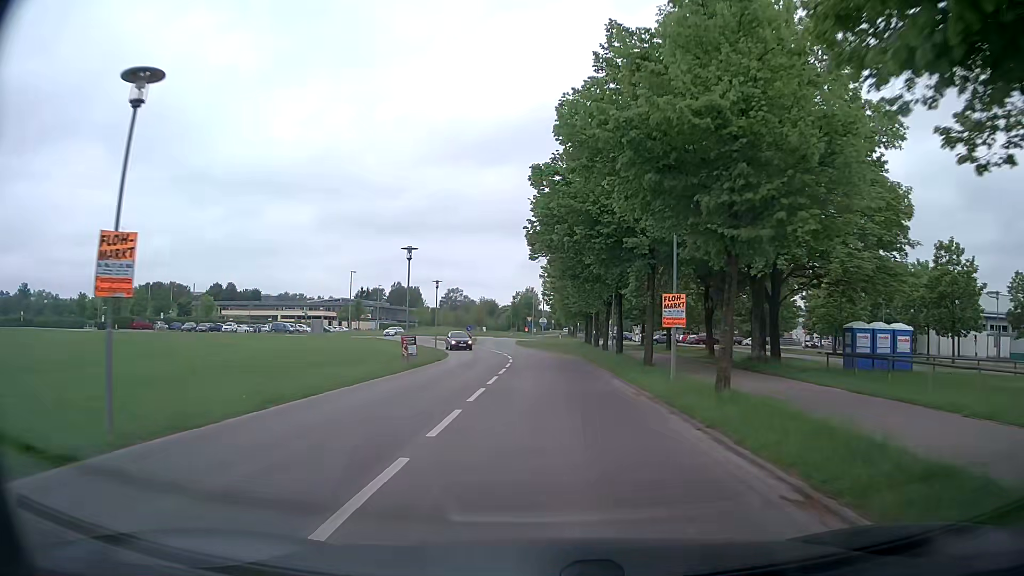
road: tertiary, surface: asphalt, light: Day
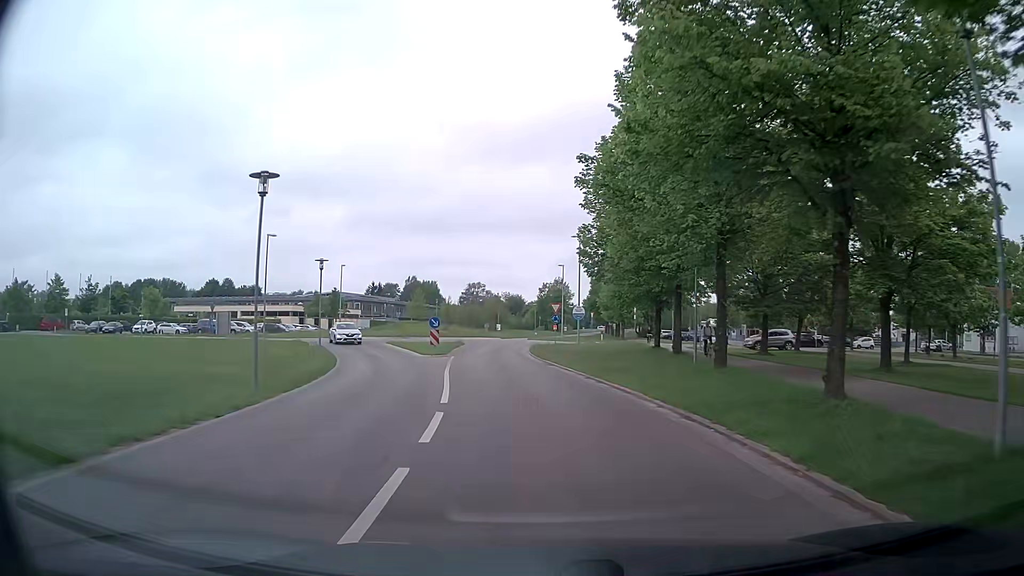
(-0.1, +32.9) m; -2°
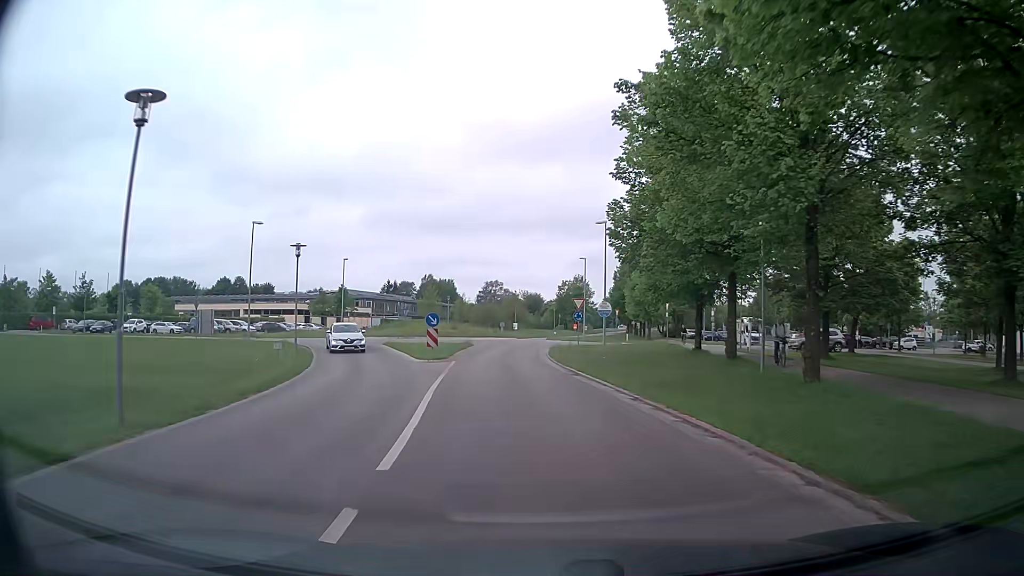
(-0.1, +6.1) m; -2°
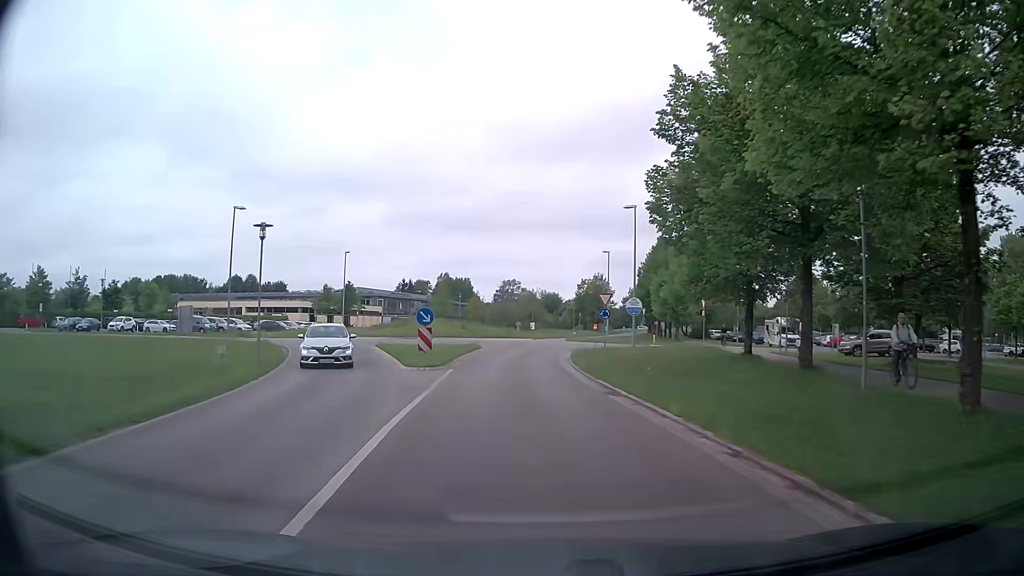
(-0.1, +5.8) m; -1°
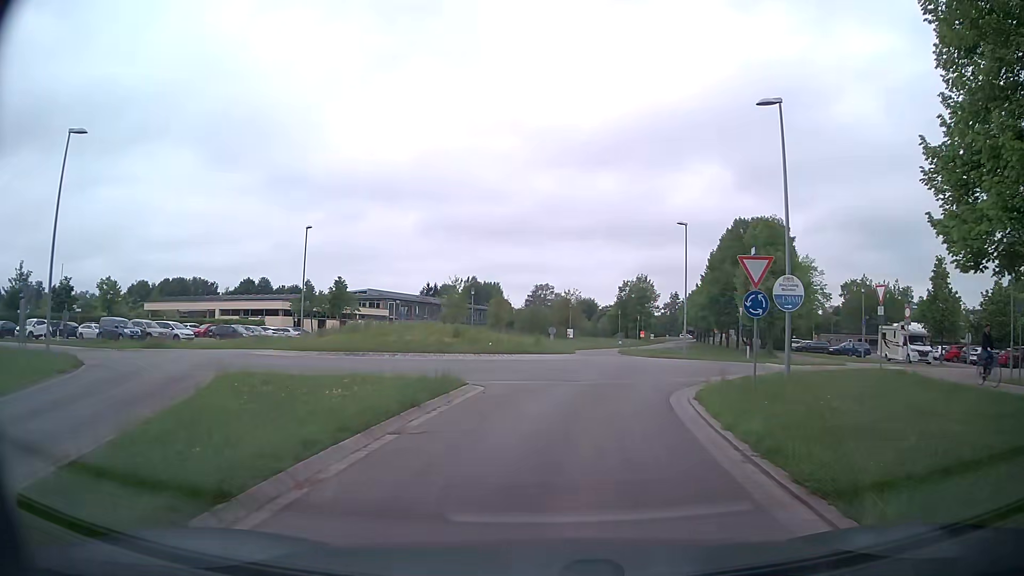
(-0.8, +19.4) m; -3°
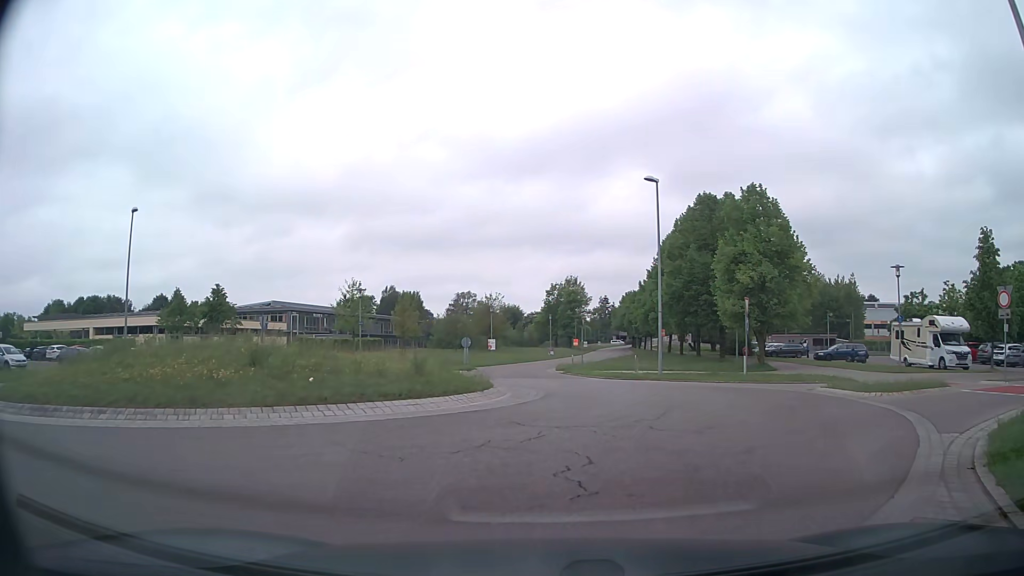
(+0.5, +13.3) m; +6°
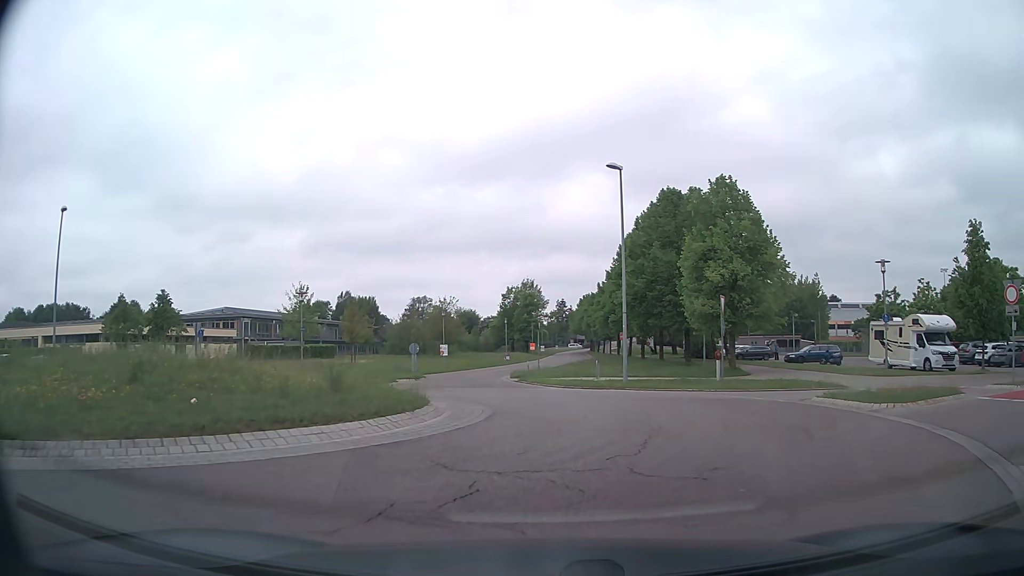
(+0.1, +2.8) m; +4°
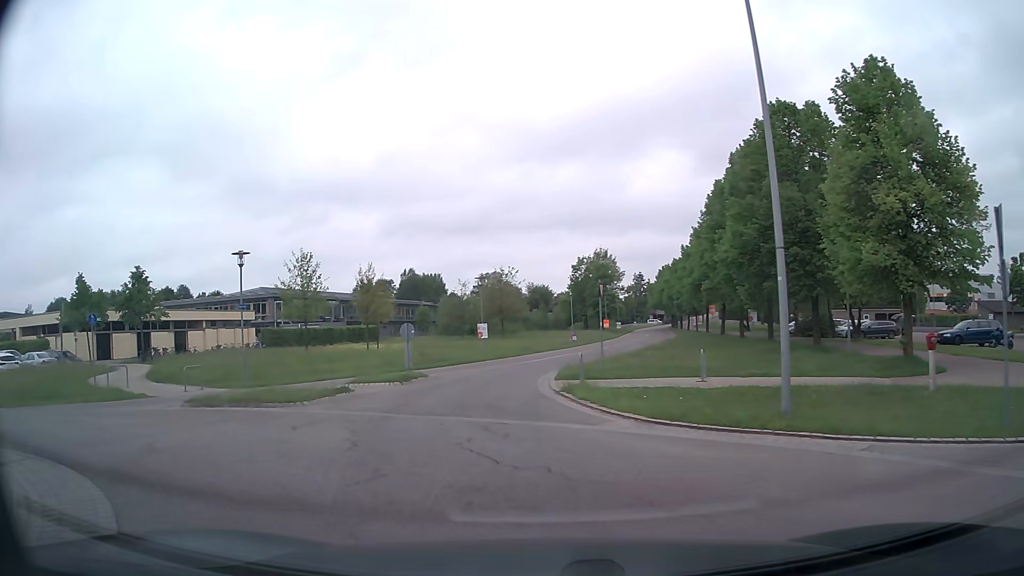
(+0.6, +13.9) m; -6°
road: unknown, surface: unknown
(-1, +10) (-2, +20) (-1, +30) (+2, +39) (+5, +49) (+7, +59) (+10, +68) (+12, +78) (+14, +88) (+15, +98) m
